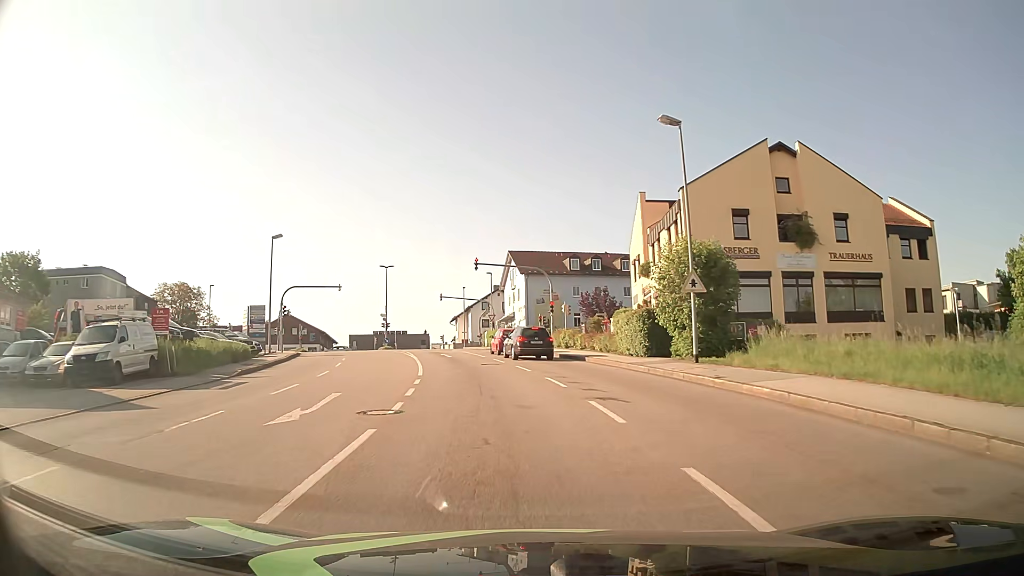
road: tertiary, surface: asphalt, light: Day
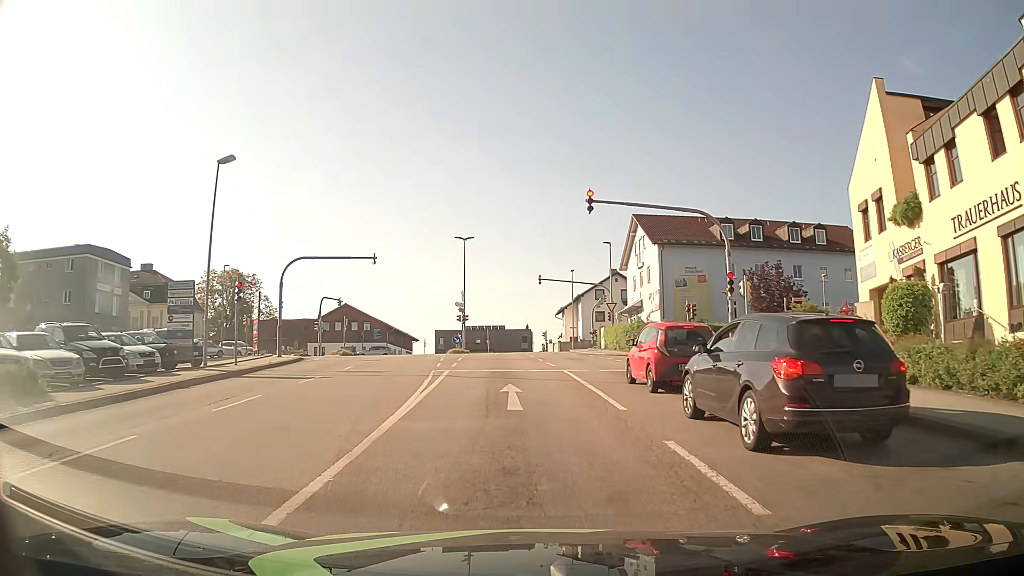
(-1.7, +22.0) m; -9°
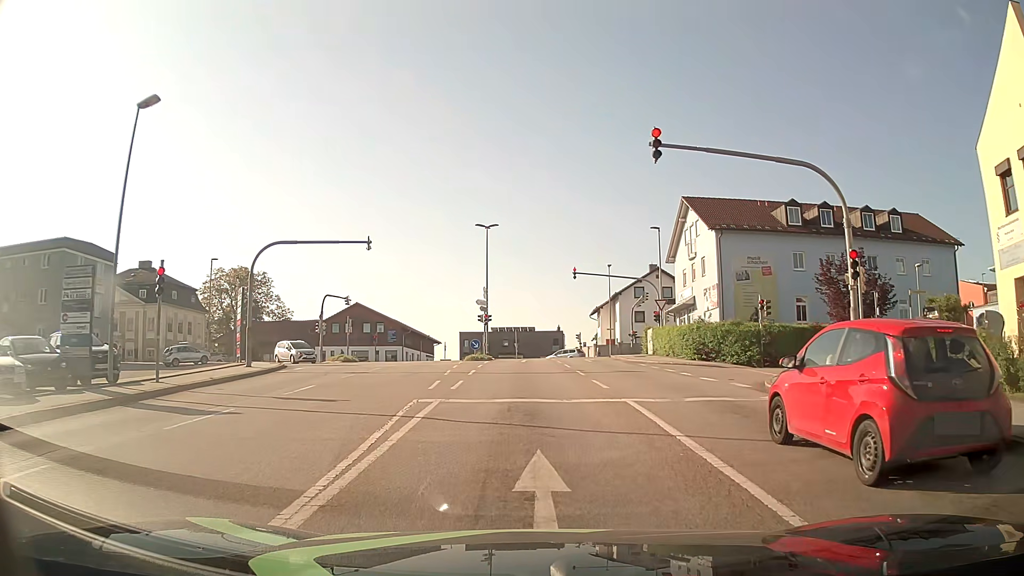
(-0.3, +8.1) m; -3°
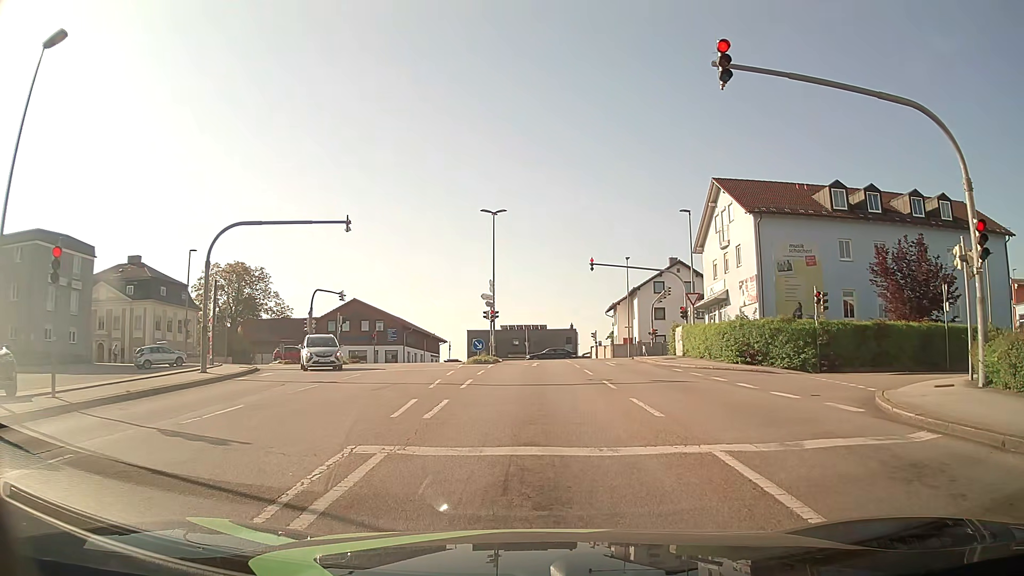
(-0.1, +5.4) m; 0°
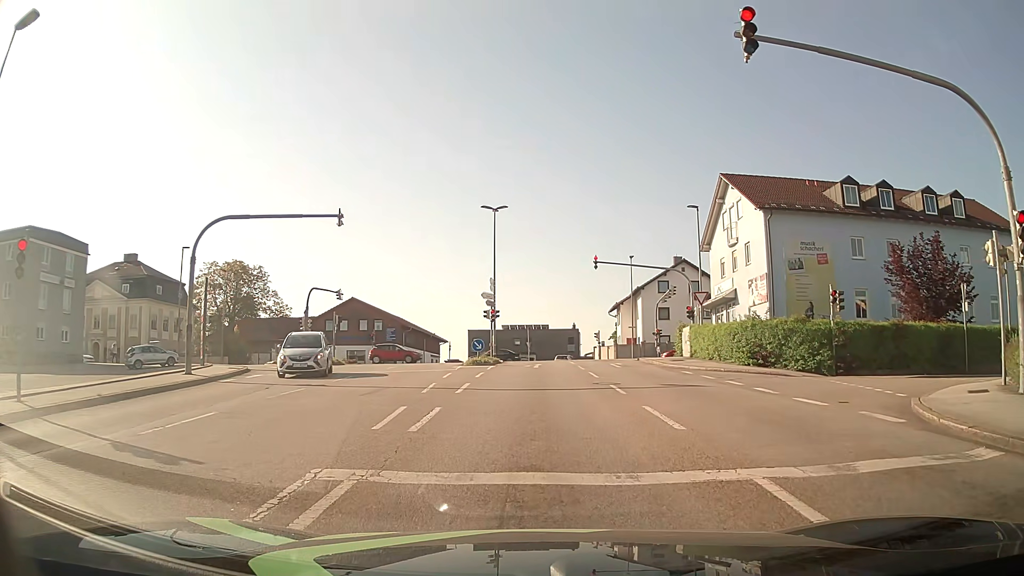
(0.0, +1.3) m; -2°
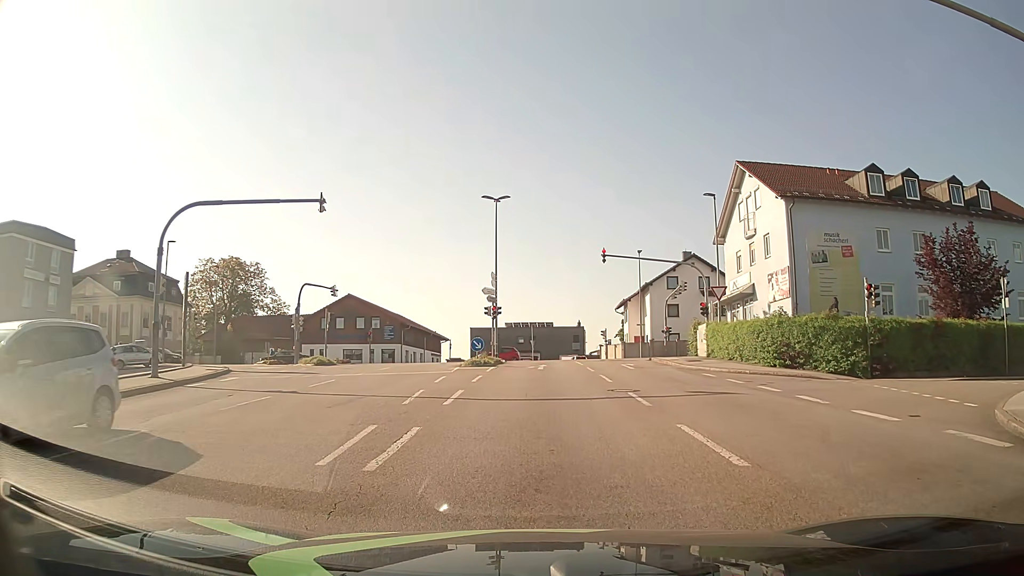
(0.0, +2.5) m; +1°
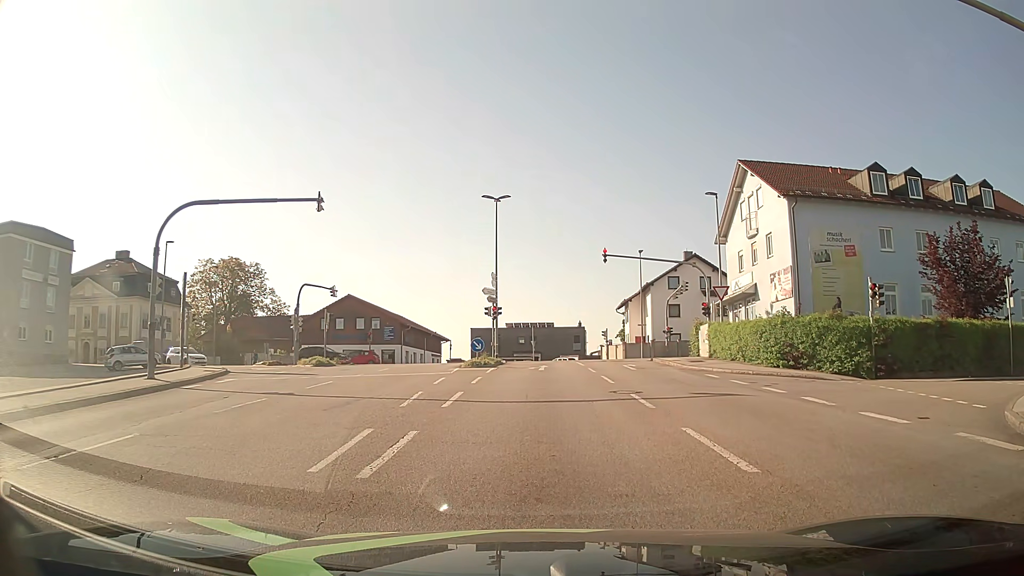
(0.0, +0.3) m; 0°
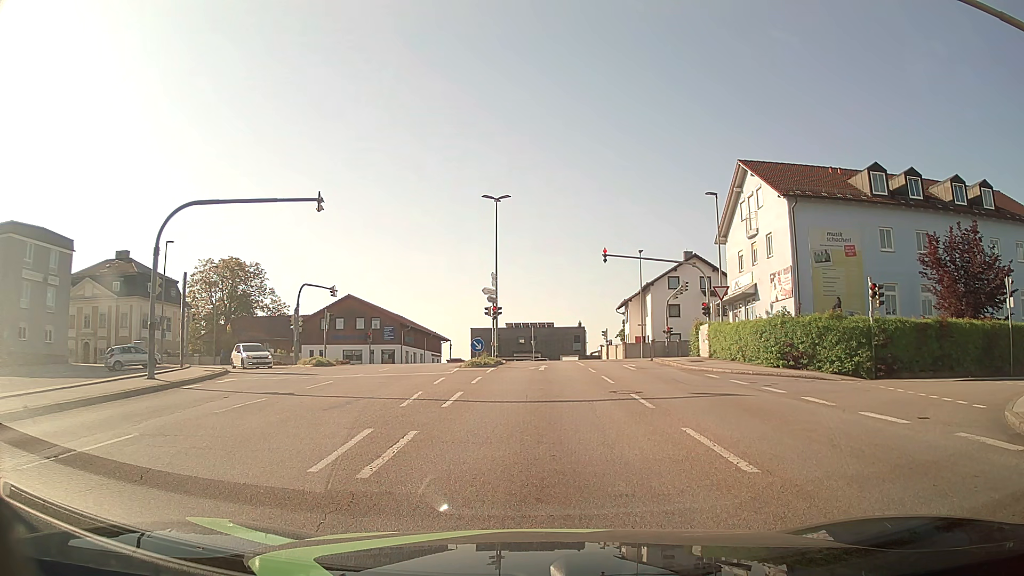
(0.0, 0.0) m; 0°
(0, +10) (0, +20) (-1, +30) (-1, +40) (-2, +50) (-7, +58) (-17, +59) (-27, +59) (-37, +59) (-47, +59) m
